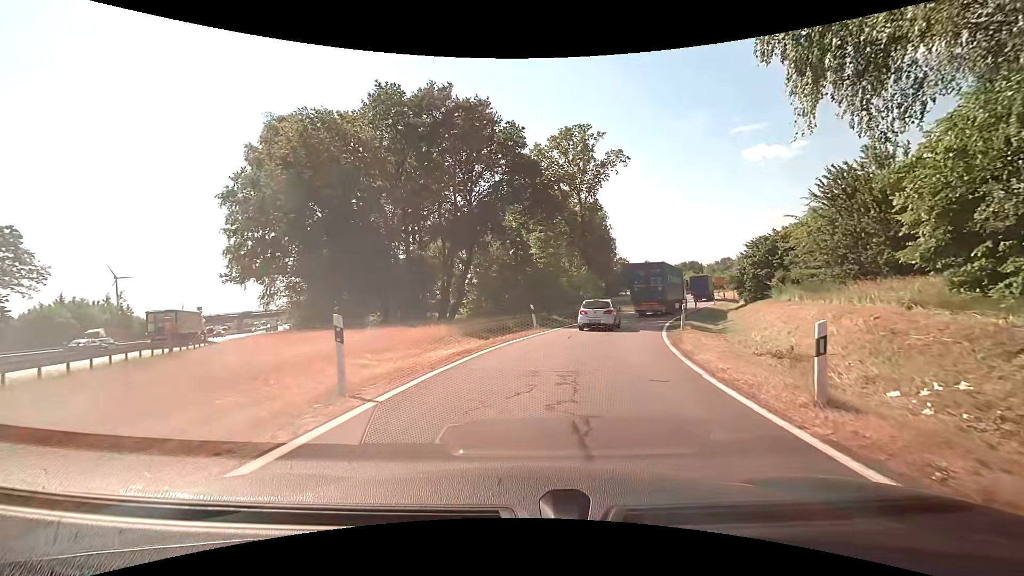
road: motorway_link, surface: asphalt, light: Day
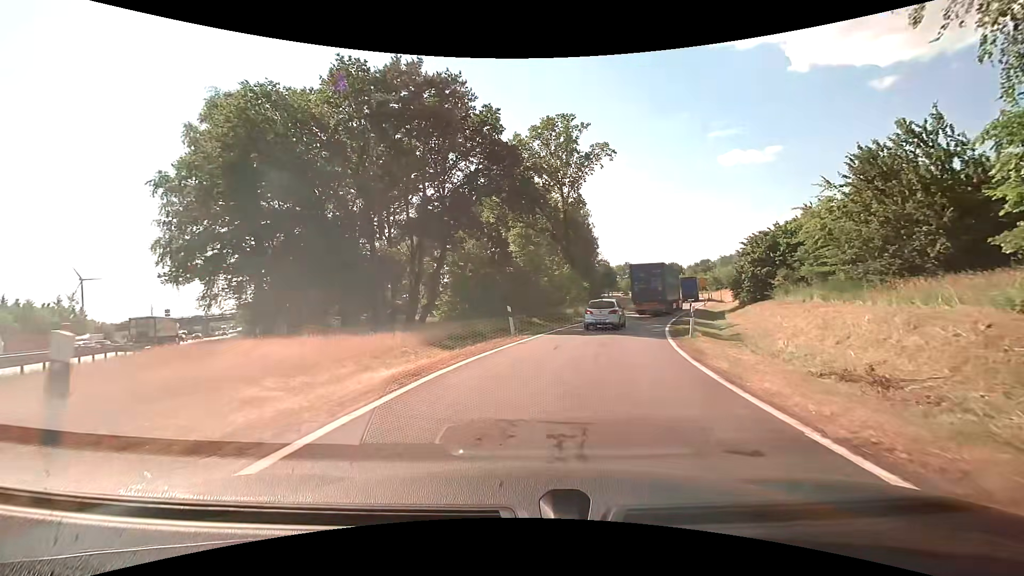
(+0.1, +4.3) m; +2°
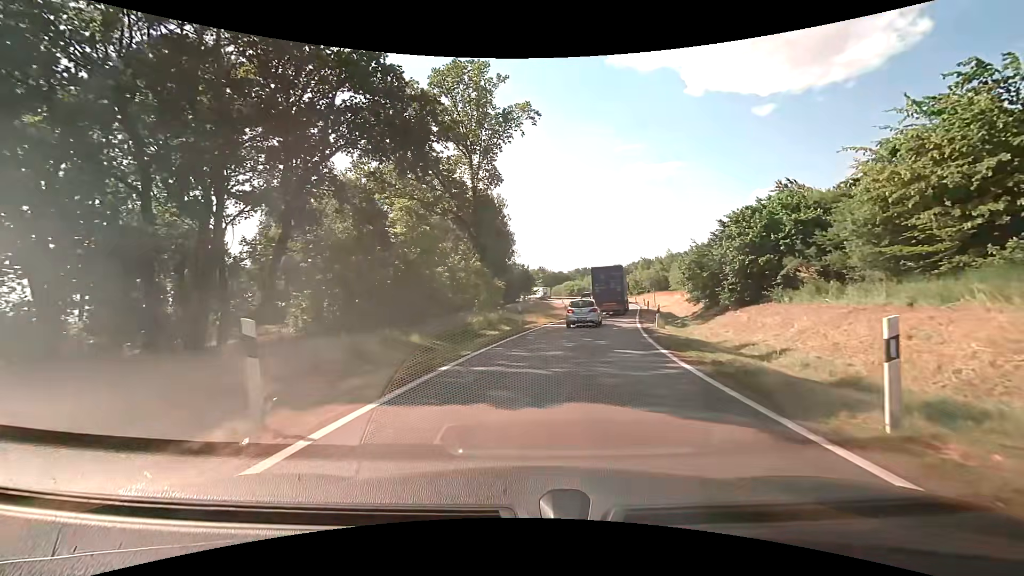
(+1.2, +14.3) m; +10°
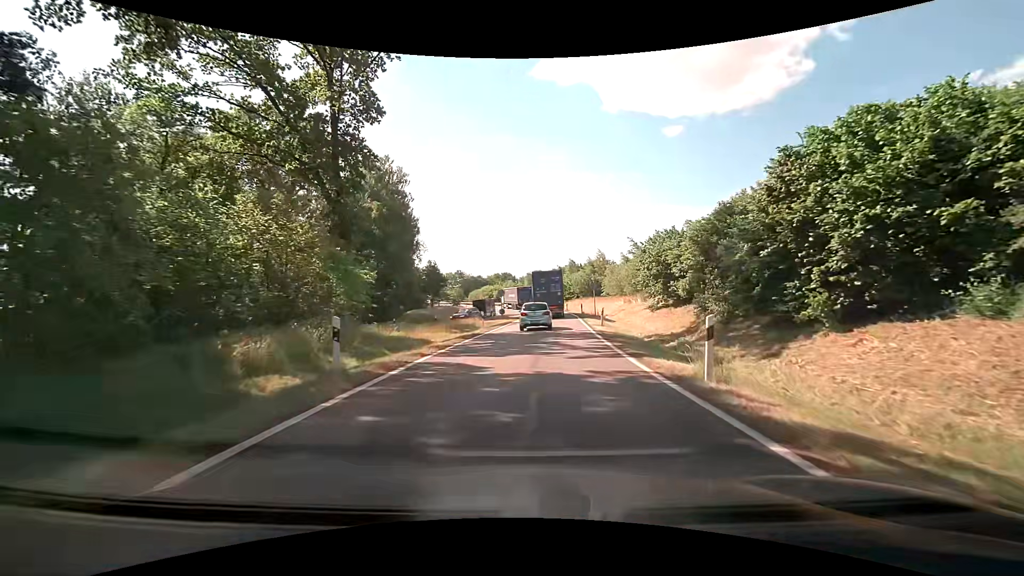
(+1.3, +16.2) m; +9°
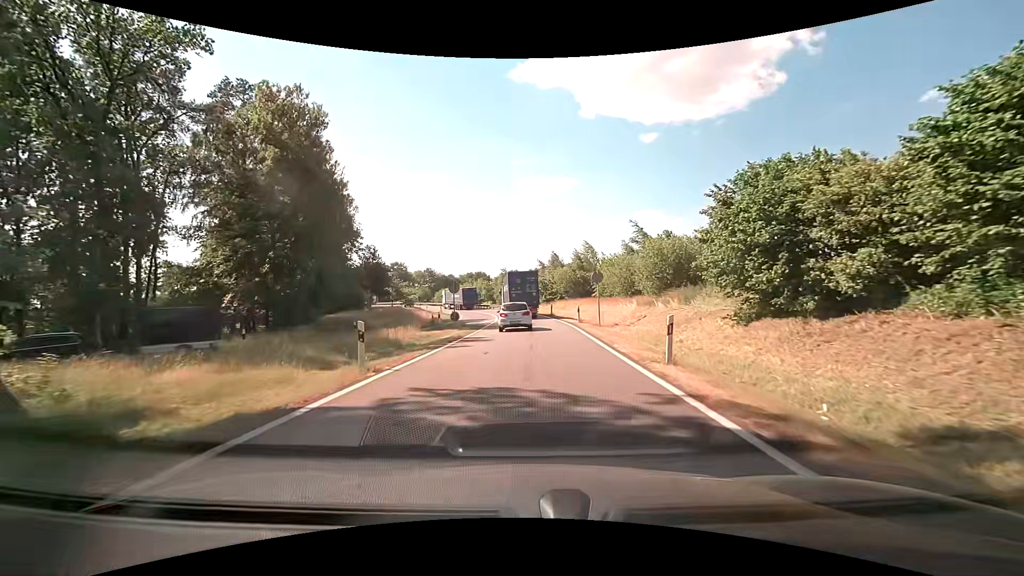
(+0.6, +17.9) m; +3°
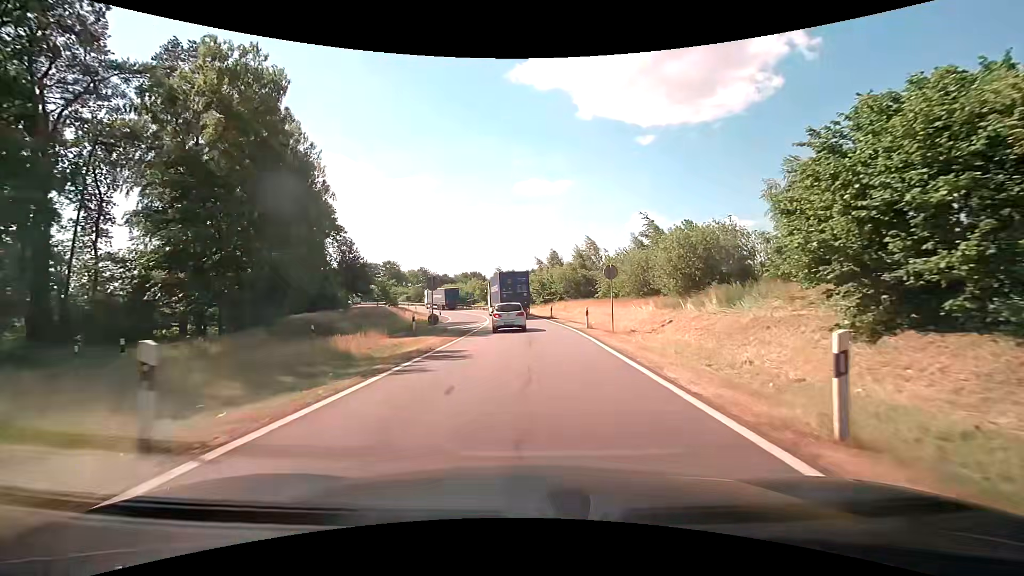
(0.0, +6.2) m; +1°
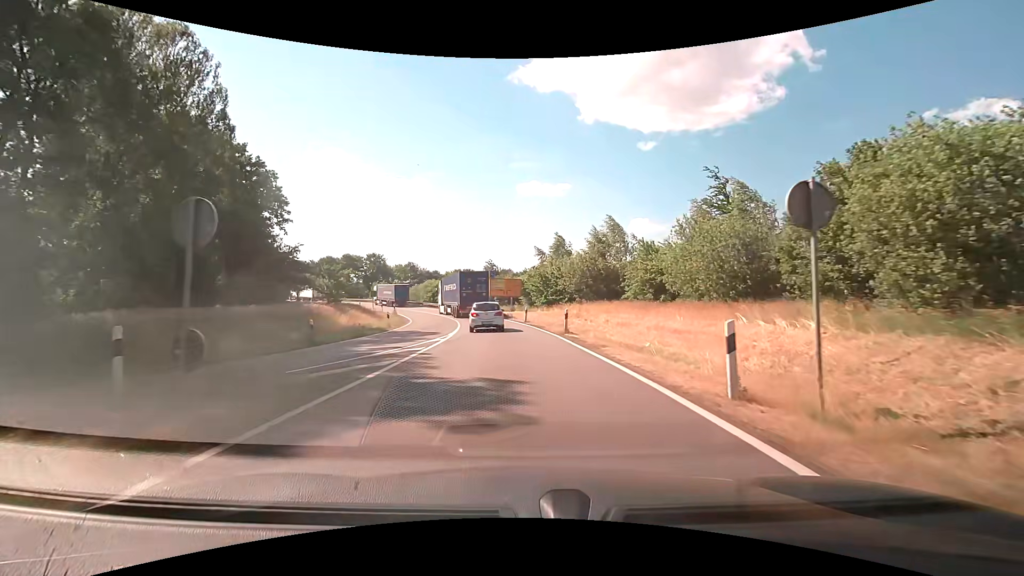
(+0.1, +18.2) m; 0°
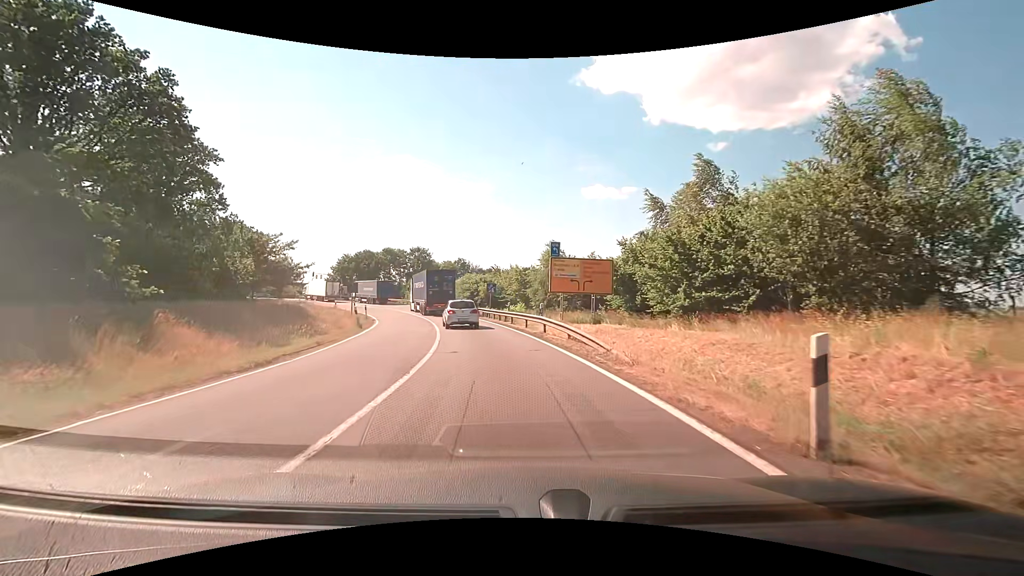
(-1.4, +29.7) m; -6°
